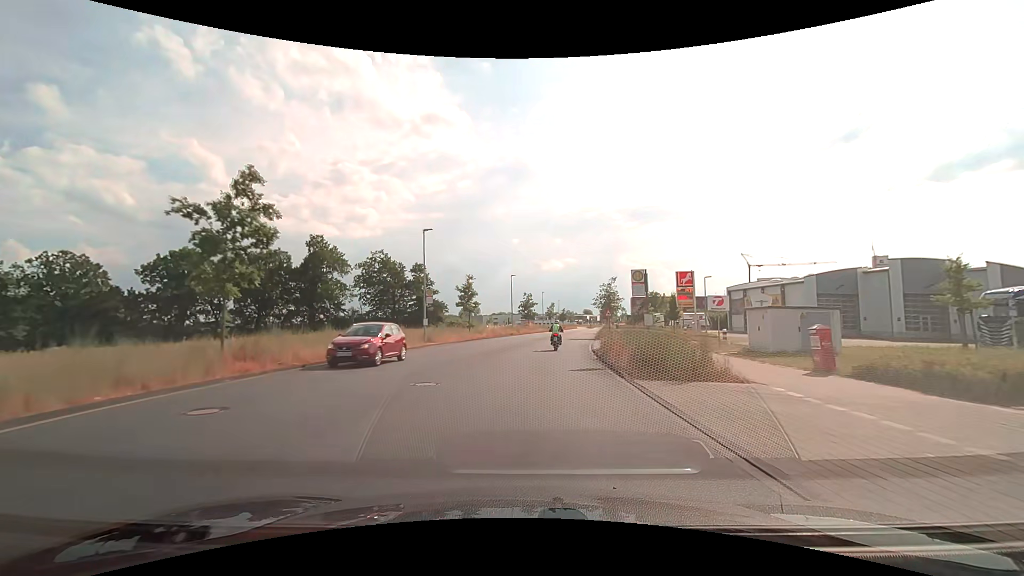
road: secondary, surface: asphalt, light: Day
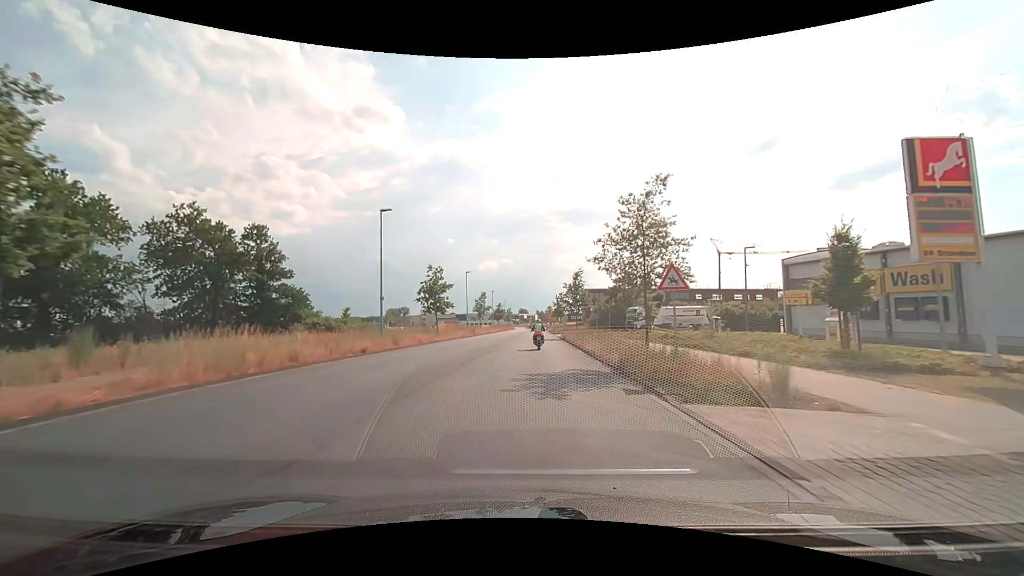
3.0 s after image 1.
(+2.6, +38.0) m; +8°
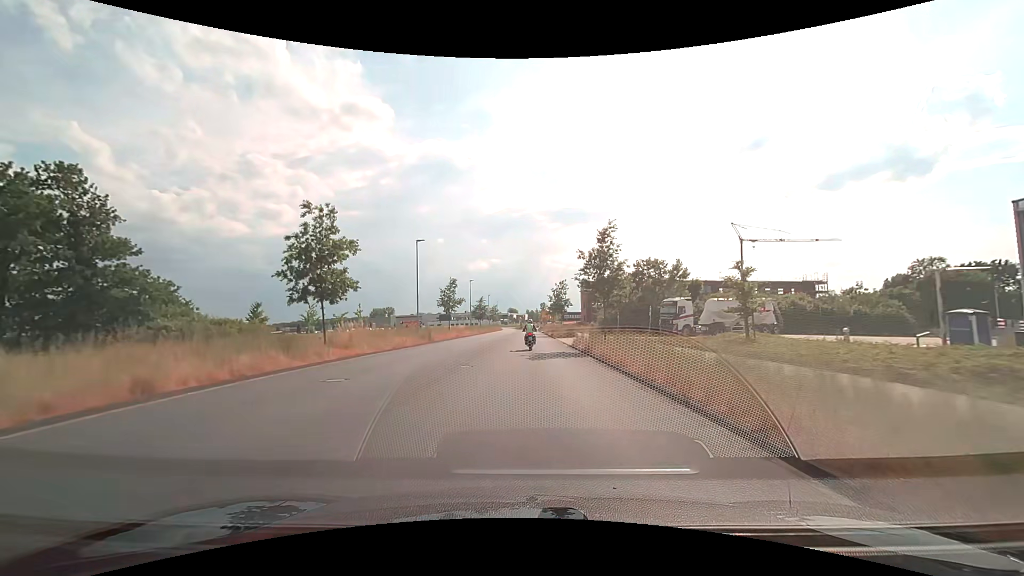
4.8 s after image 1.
(+0.3, +23.4) m; +1°
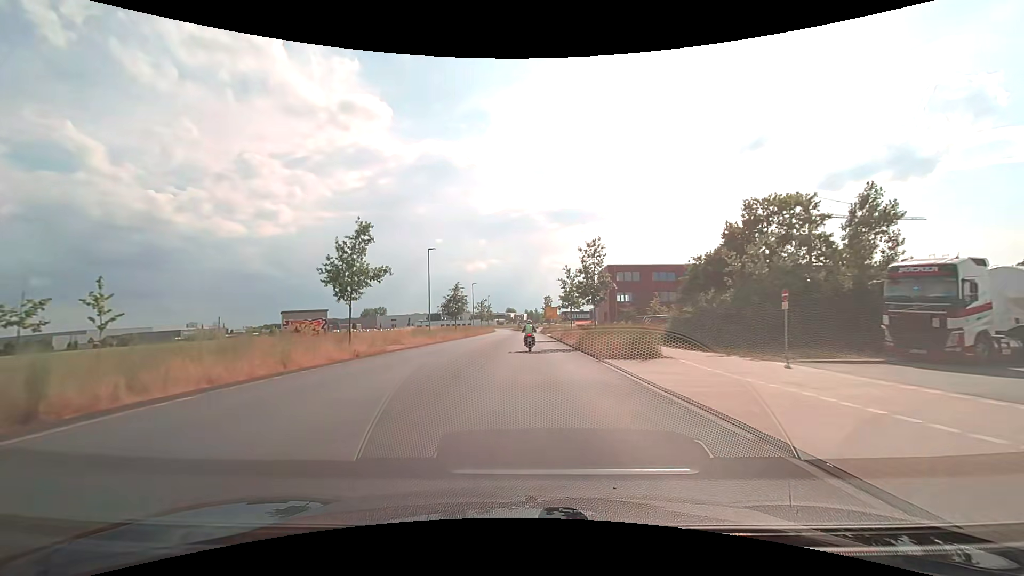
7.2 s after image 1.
(0.0, +31.1) m; 0°
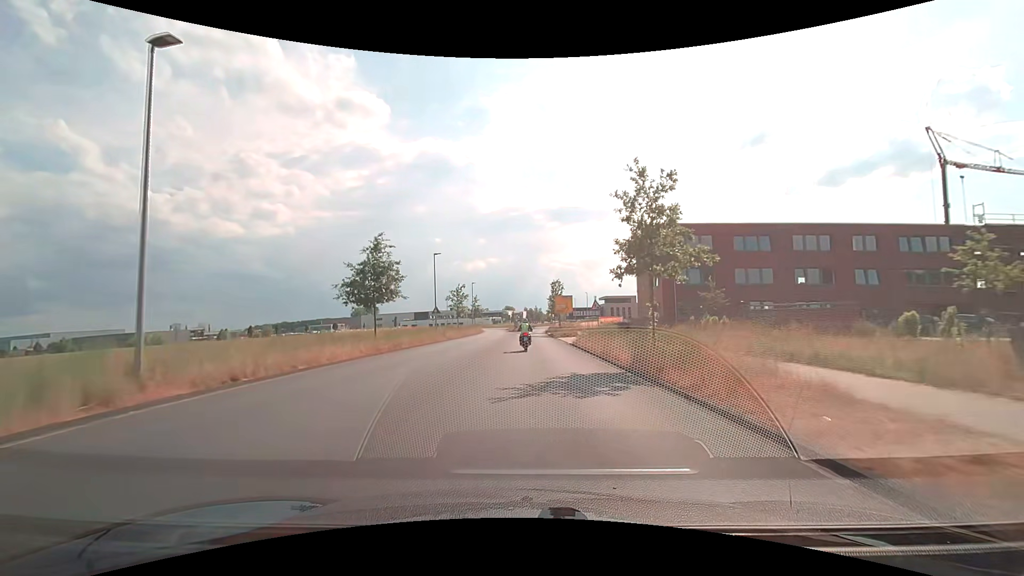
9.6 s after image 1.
(+0.1, +31.5) m; 0°
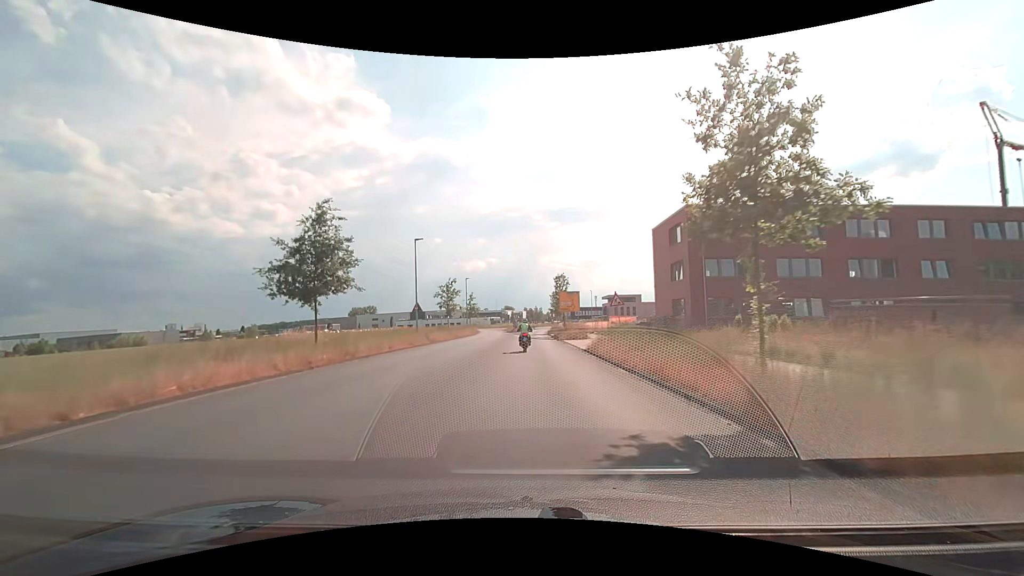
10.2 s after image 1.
(0.0, +7.9) m; 0°
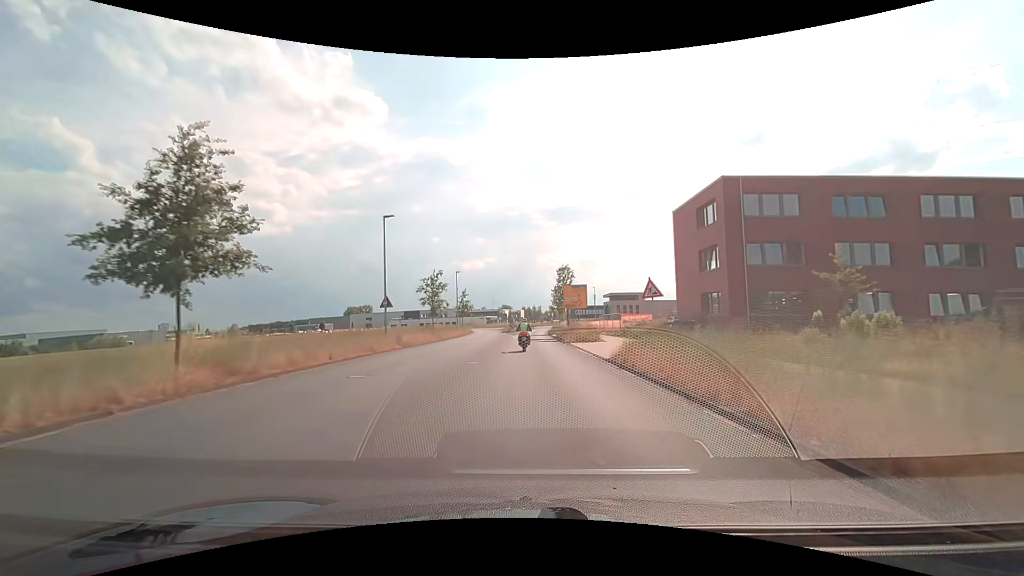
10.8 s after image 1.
(0.0, +7.8) m; 0°
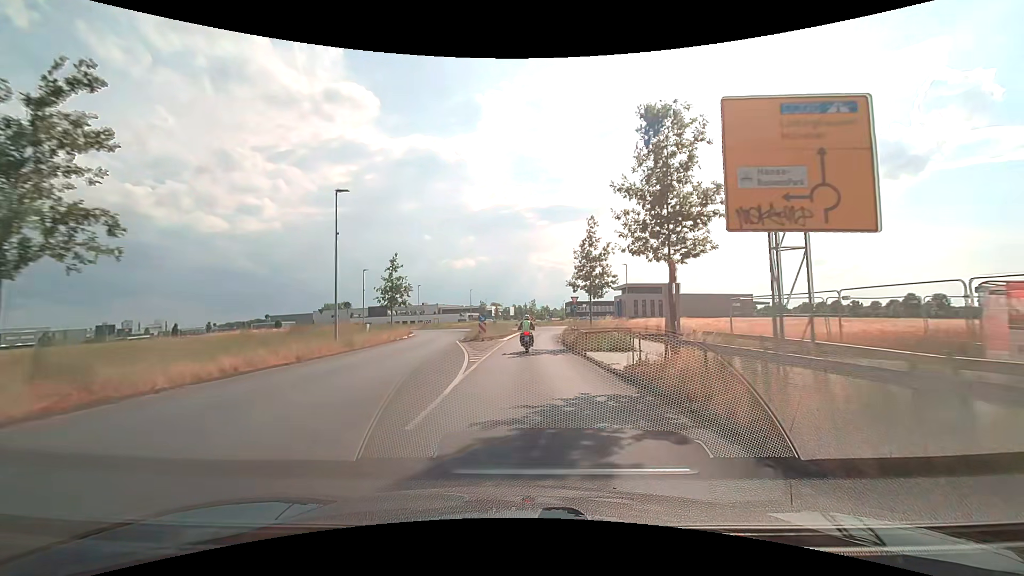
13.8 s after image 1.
(+0.3, +37.5) m; +1°
(0, +10) (0, +20) (0, +30) (+1, +40) (+1, +50) (+5, +59) (+10, +68) (+11, +78) (+8, +87) (+4, +96) m
